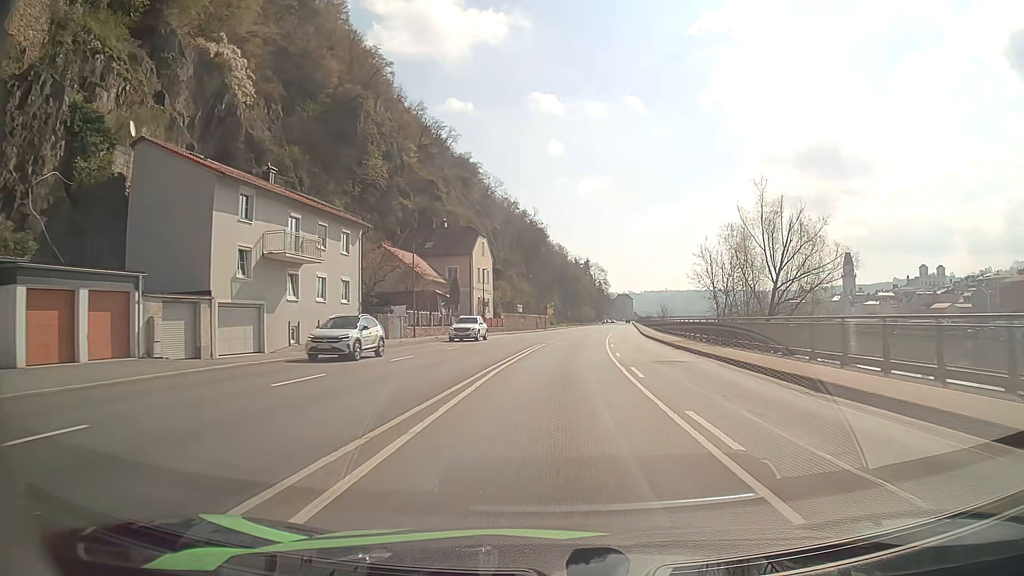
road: primary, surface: asphalt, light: Day
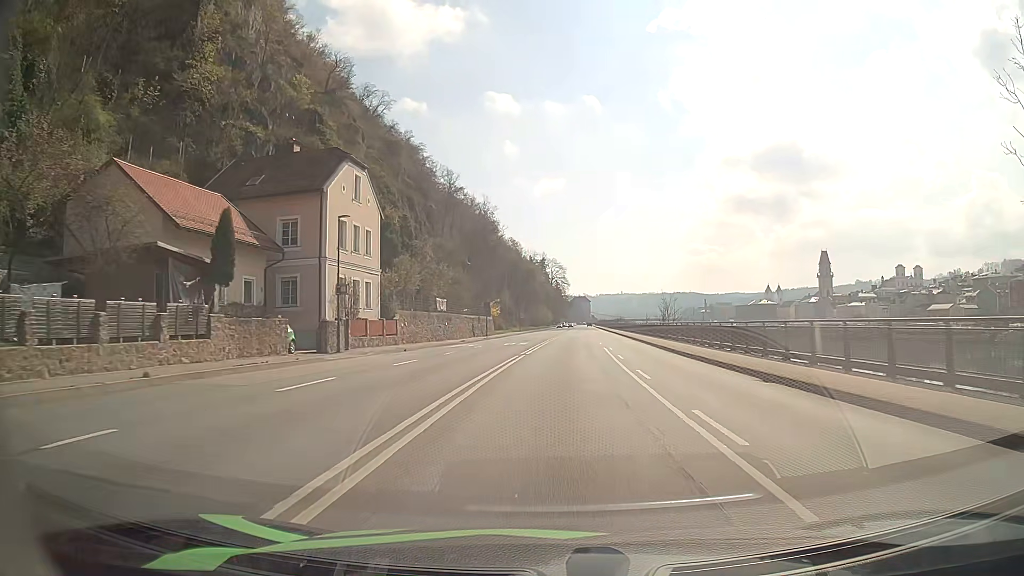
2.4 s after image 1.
(+1.3, +35.9) m; +4°
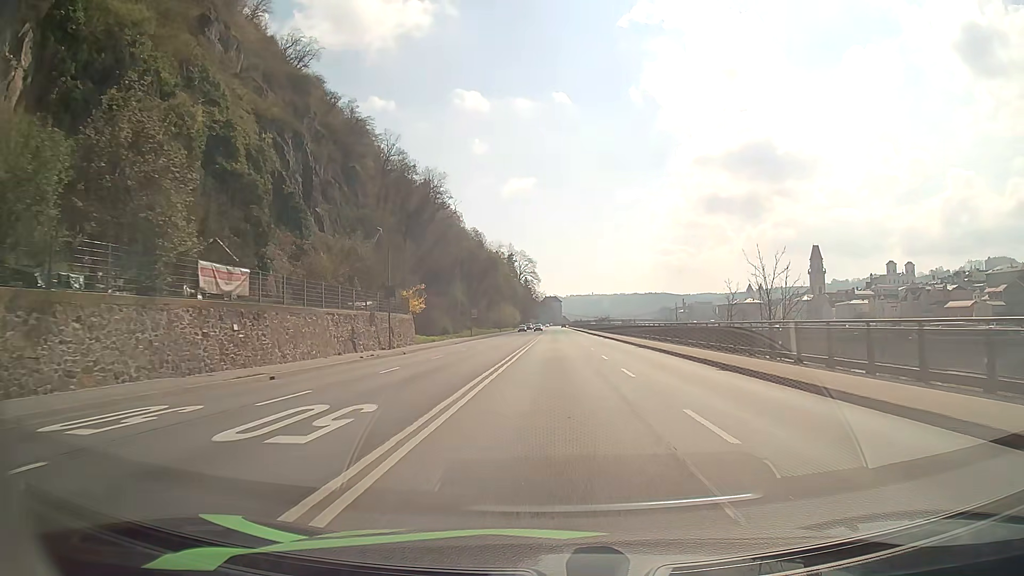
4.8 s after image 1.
(+1.0, +36.6) m; +2°
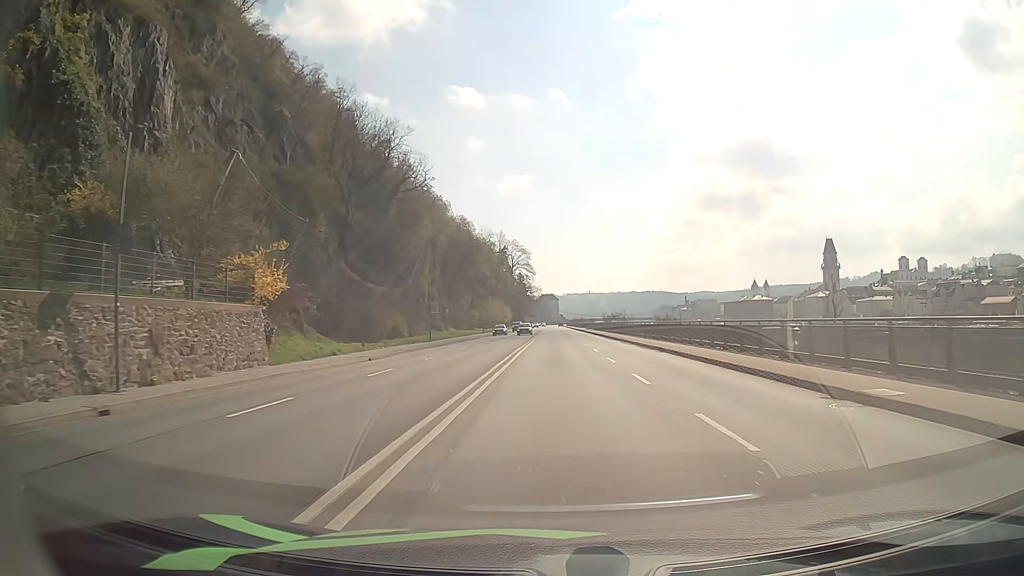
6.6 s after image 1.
(+0.3, +28.5) m; +1°
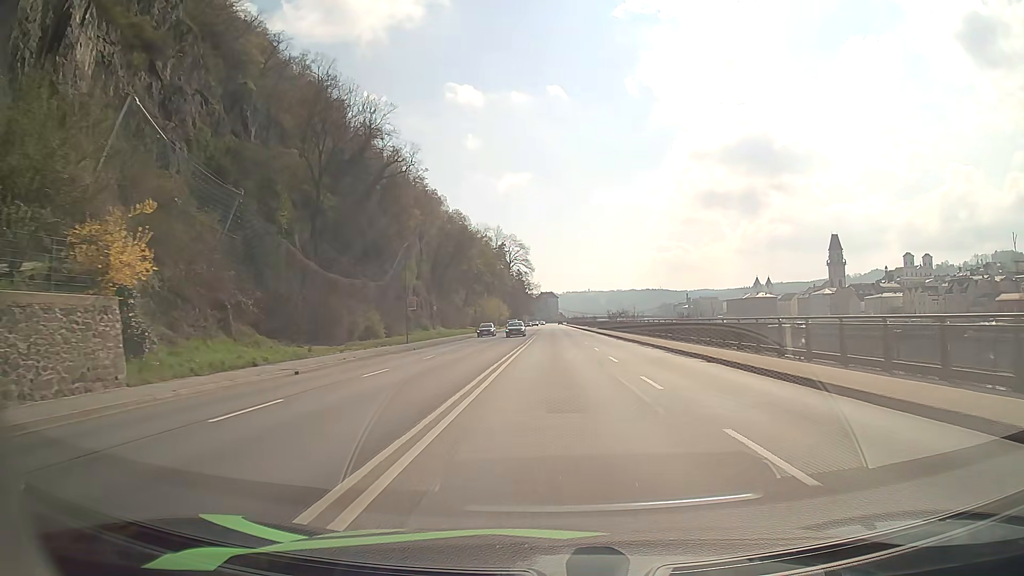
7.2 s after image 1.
(0.0, +9.7) m; 0°
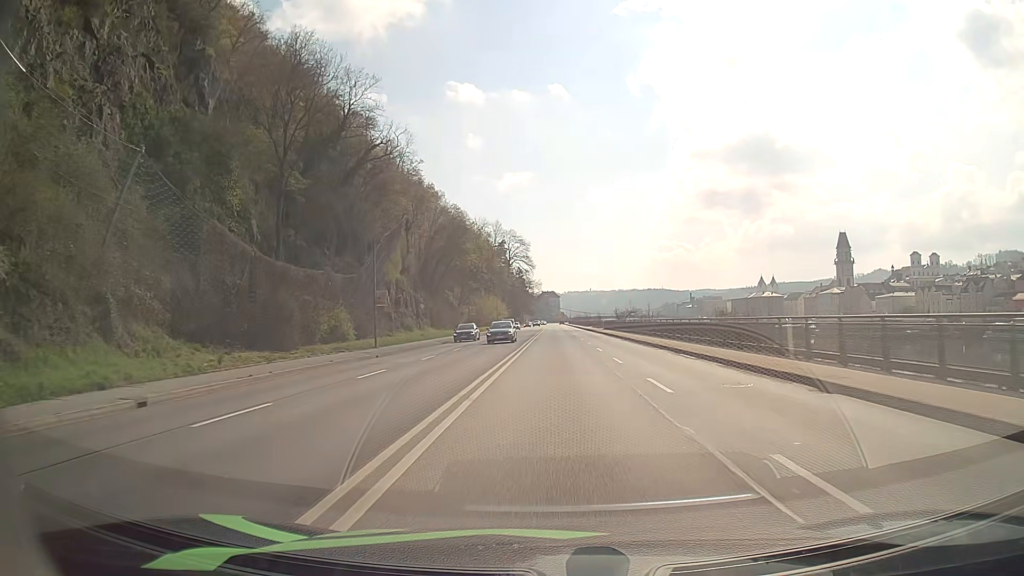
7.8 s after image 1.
(0.0, +9.8) m; 0°
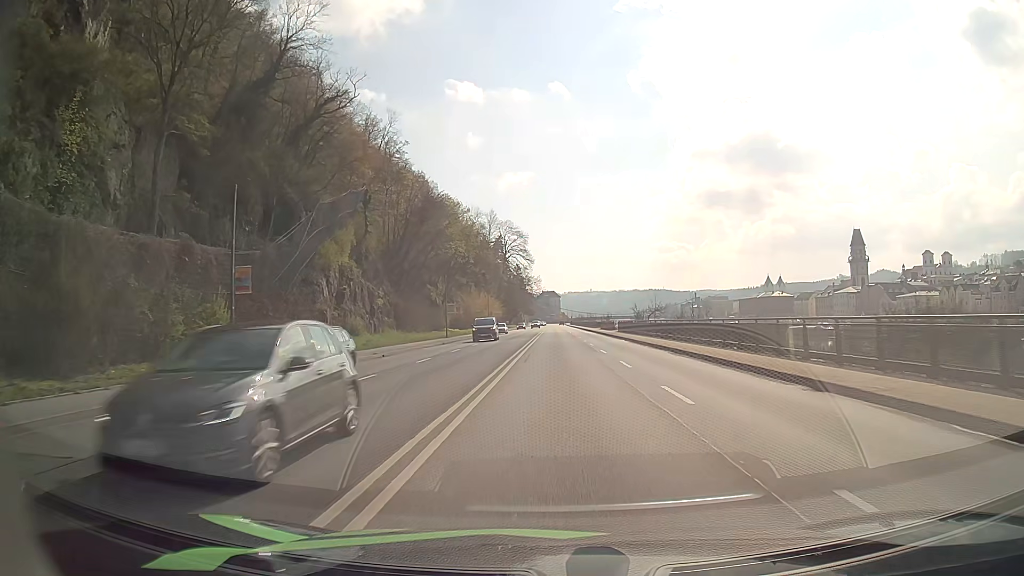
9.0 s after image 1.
(0.0, +19.5) m; 0°
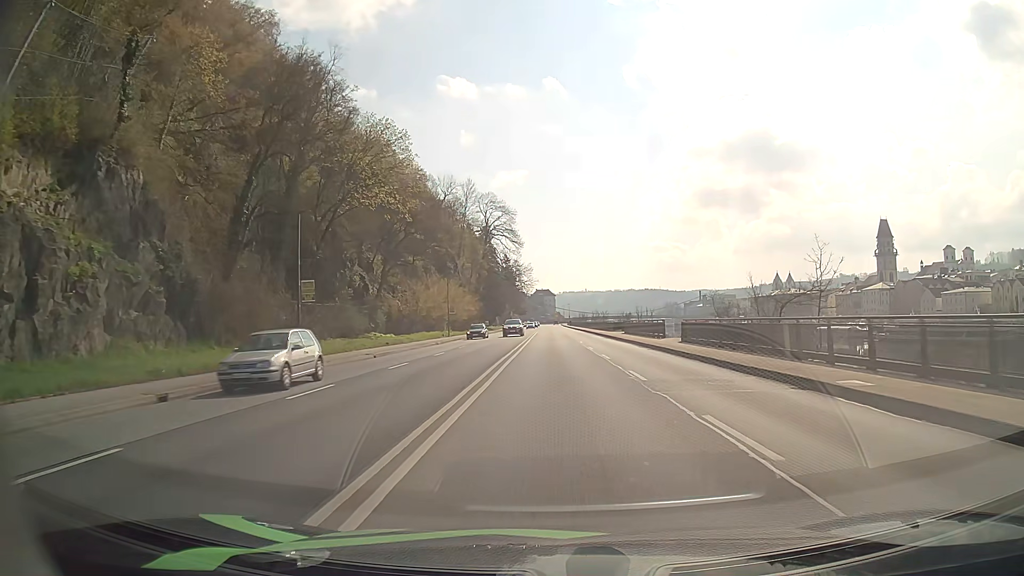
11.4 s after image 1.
(+0.2, +39.8) m; 0°
(0, +10) (0, +20) (0, +30) (0, +40) (0, +50) (0, +60) (0, +70) (0, +80) (0, +90) (0, +100) m
